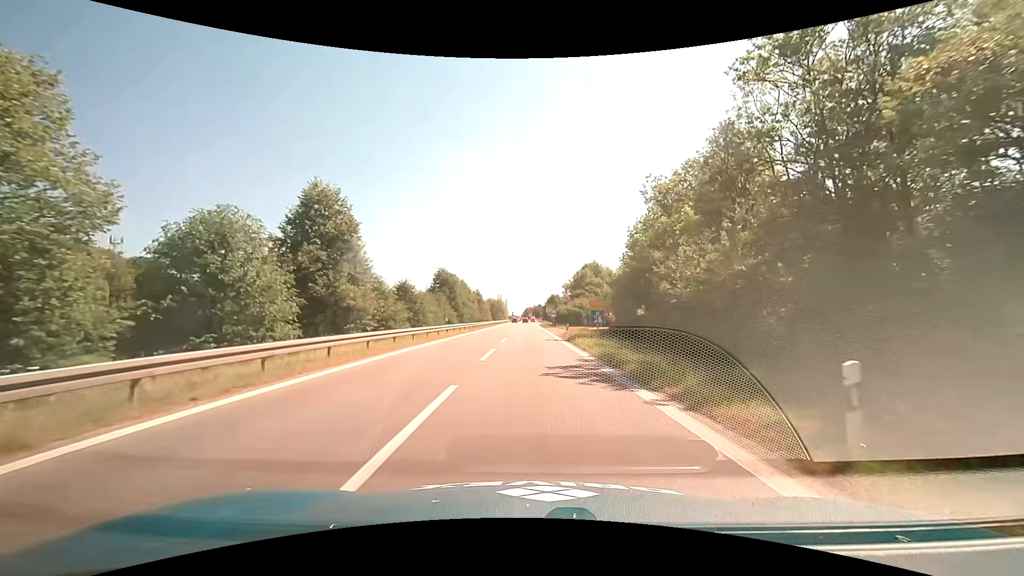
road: motorway_link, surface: asphalt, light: Day
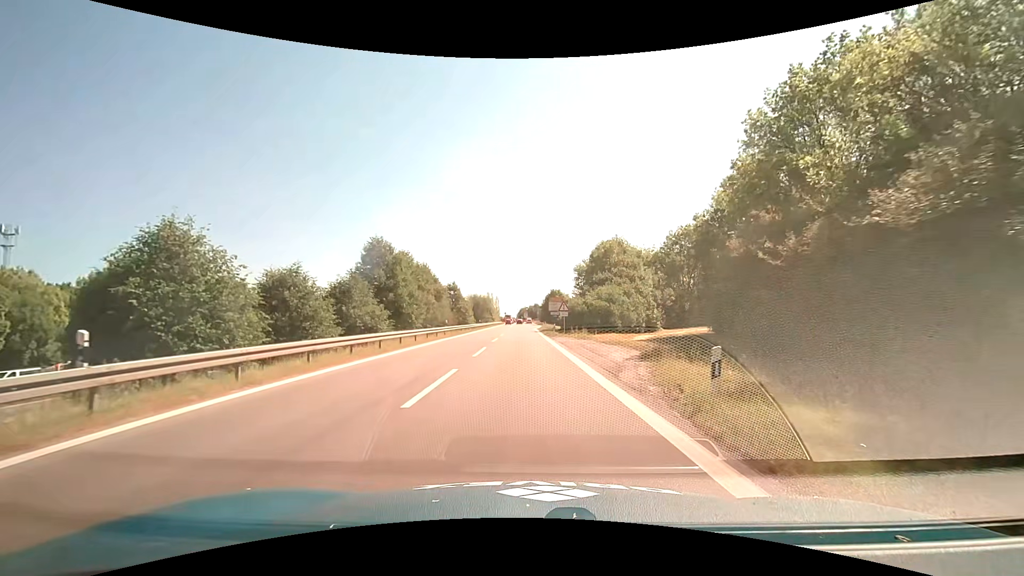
(+0.2, +32.2) m; +1°
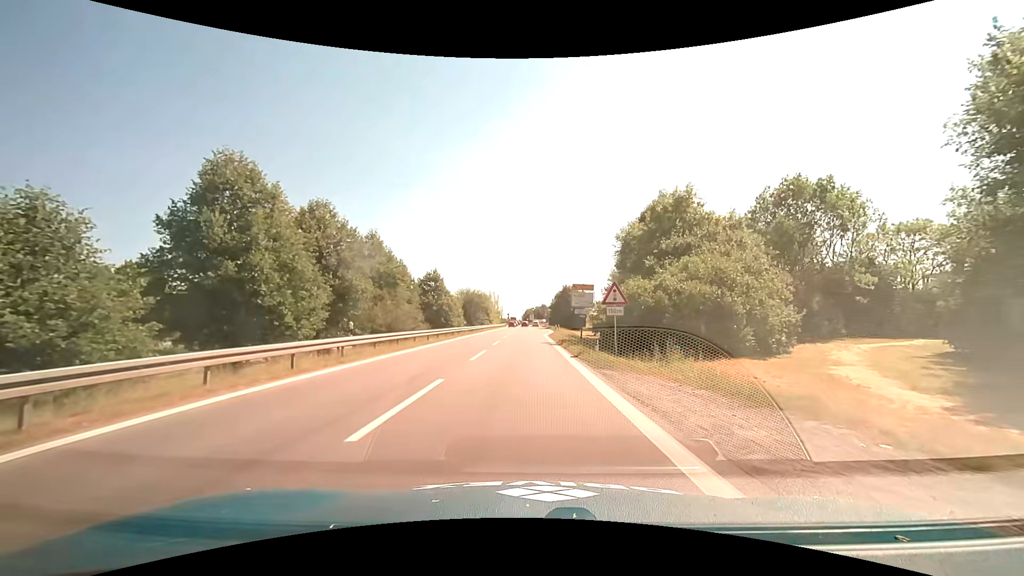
(-0.4, +25.2) m; -1°
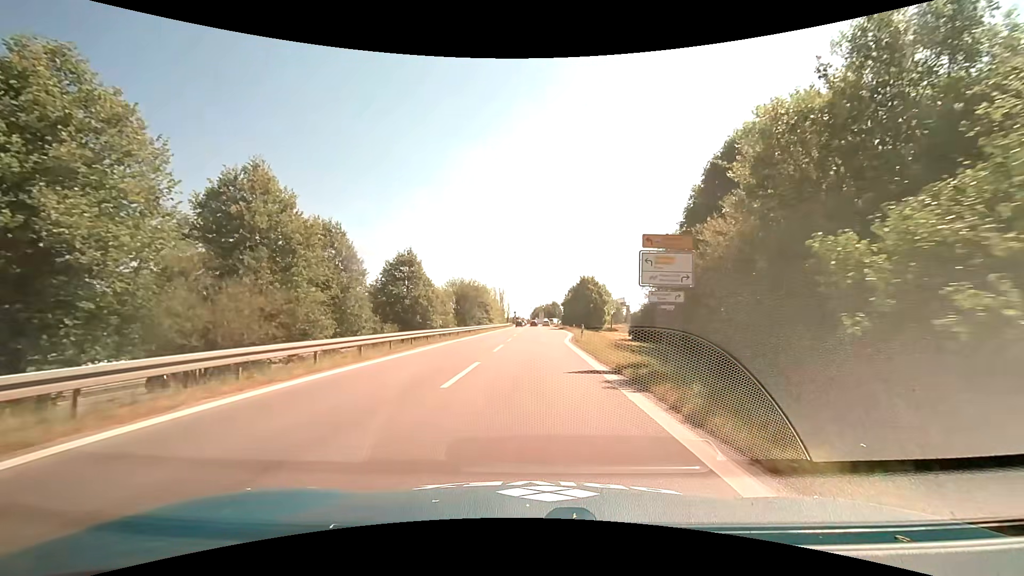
(-0.2, +19.7) m; -1°
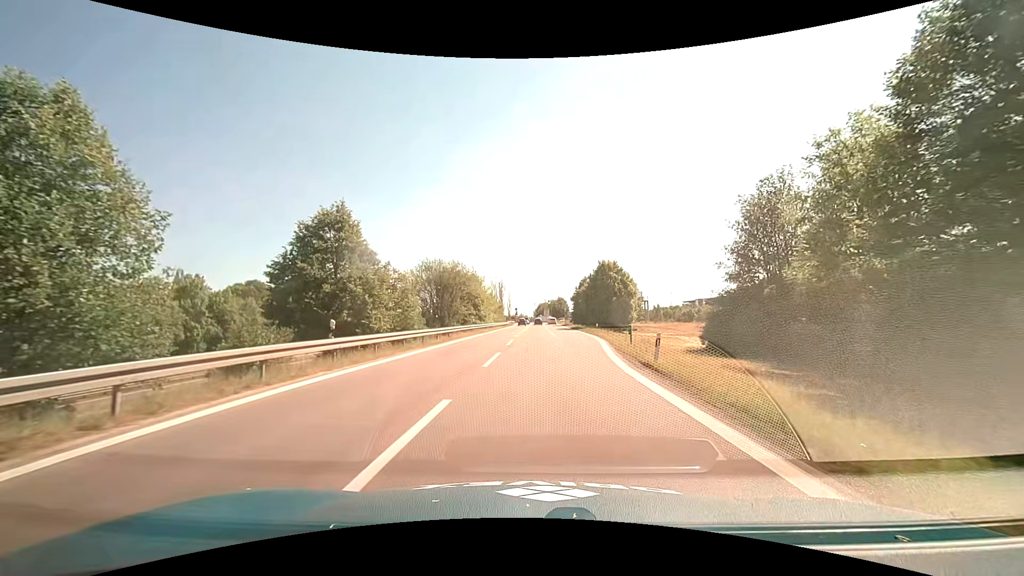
(0.0, +19.9) m; 0°
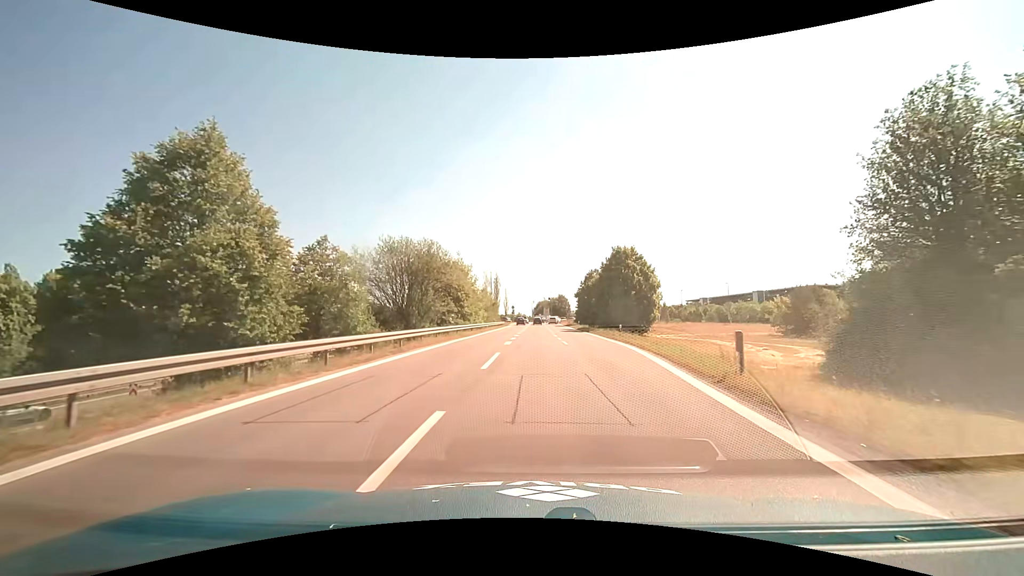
(0.0, +13.0) m; 0°
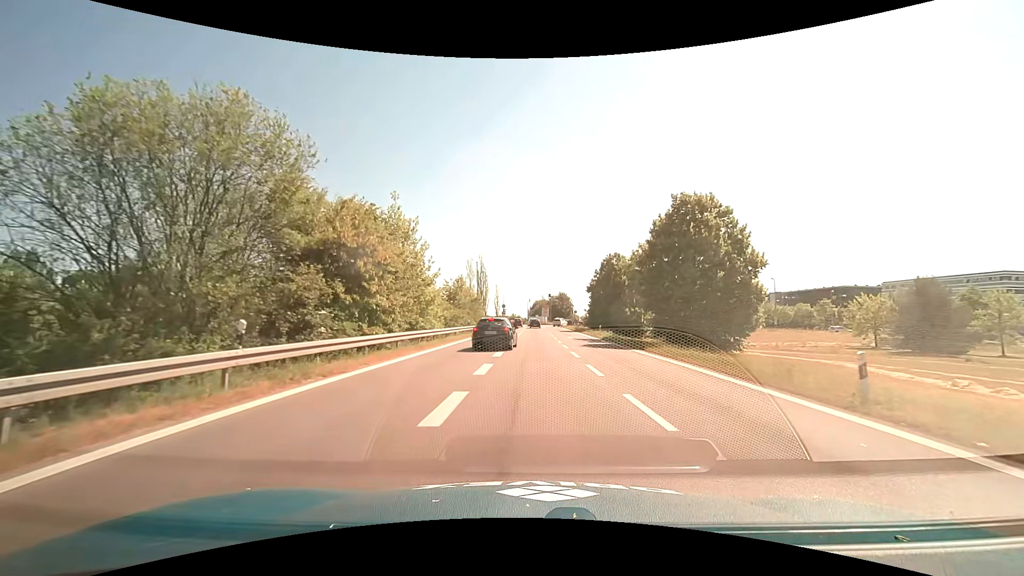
(+0.2, +25.1) m; +1°
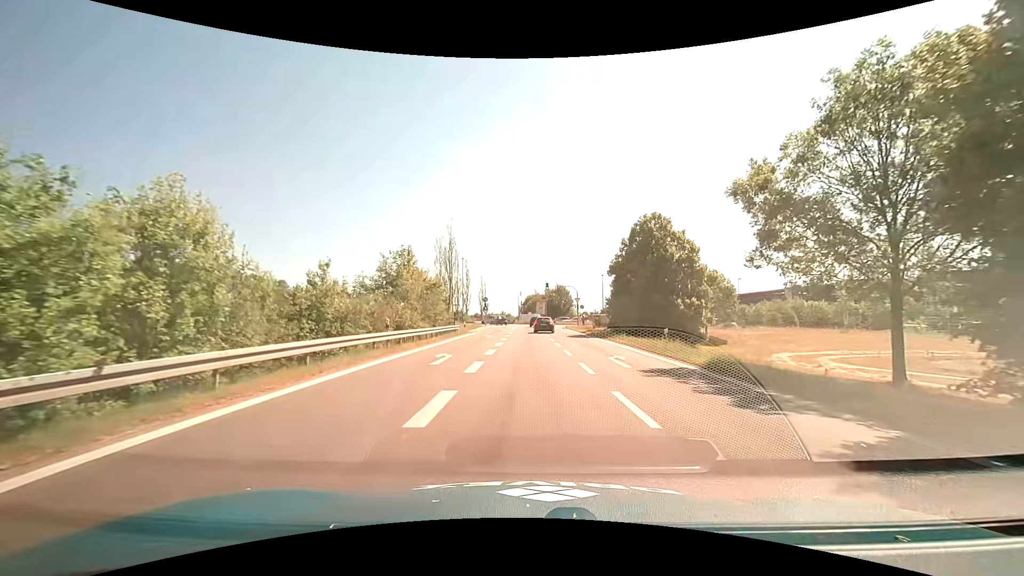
(+0.2, +24.0) m; +1°
(0, +10) (0, +20) (0, +30) (0, +40) (0, +50) (0, +60) (0, +70) (-2, +80) (-8, +87) (-17, +91) m
